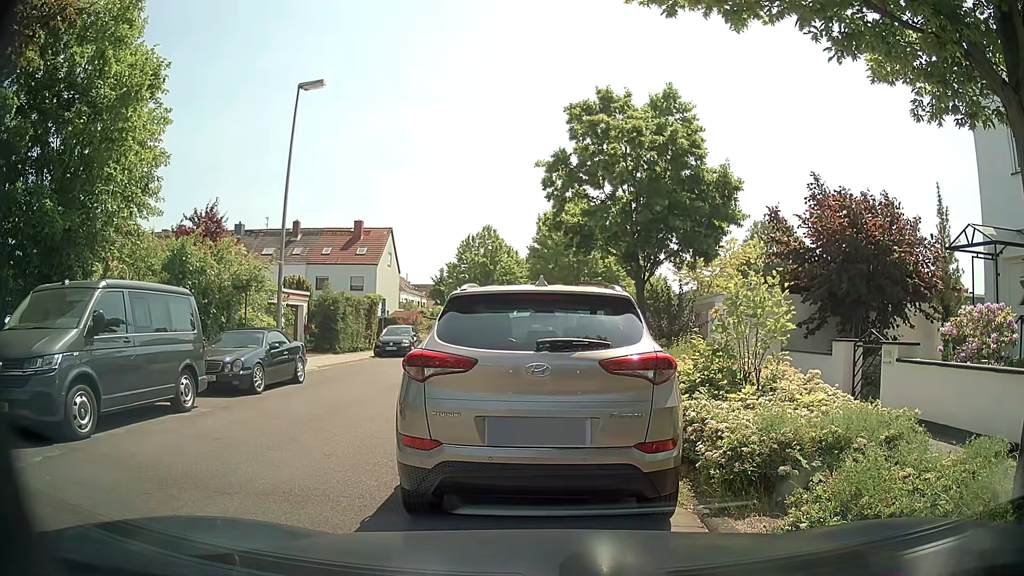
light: Day
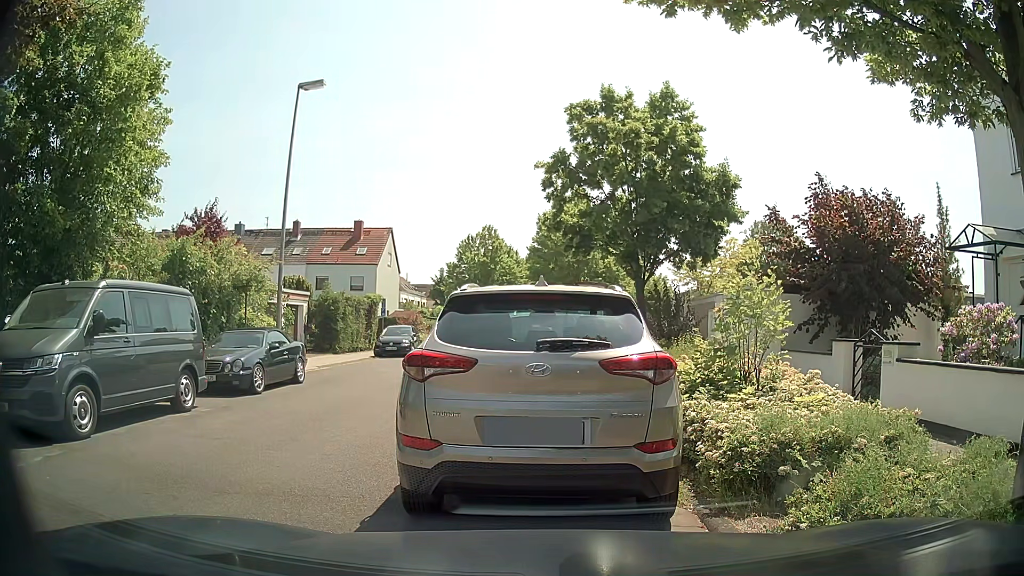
(0.0, 0.0) m; 0°
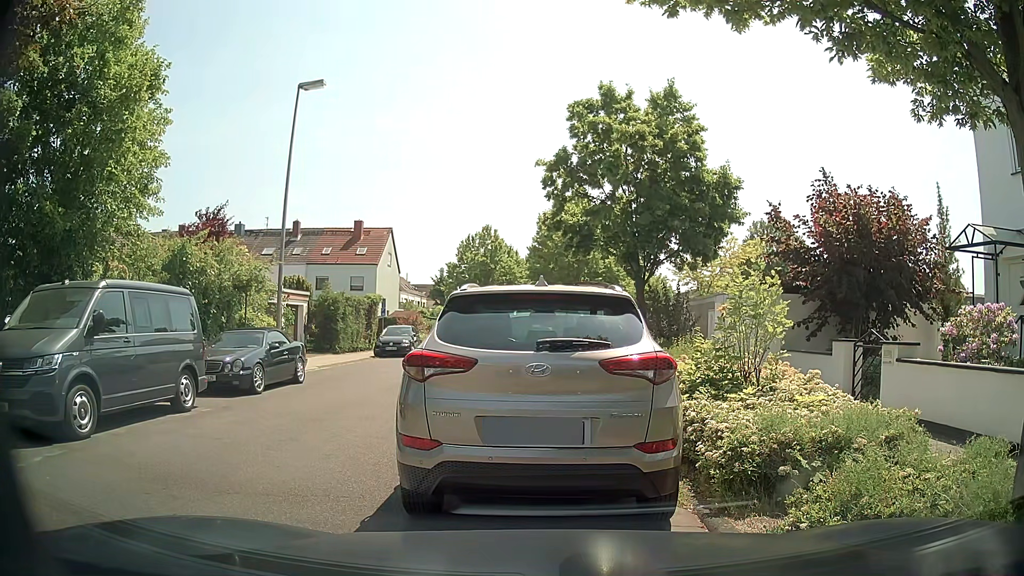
(0.0, 0.0) m; 0°
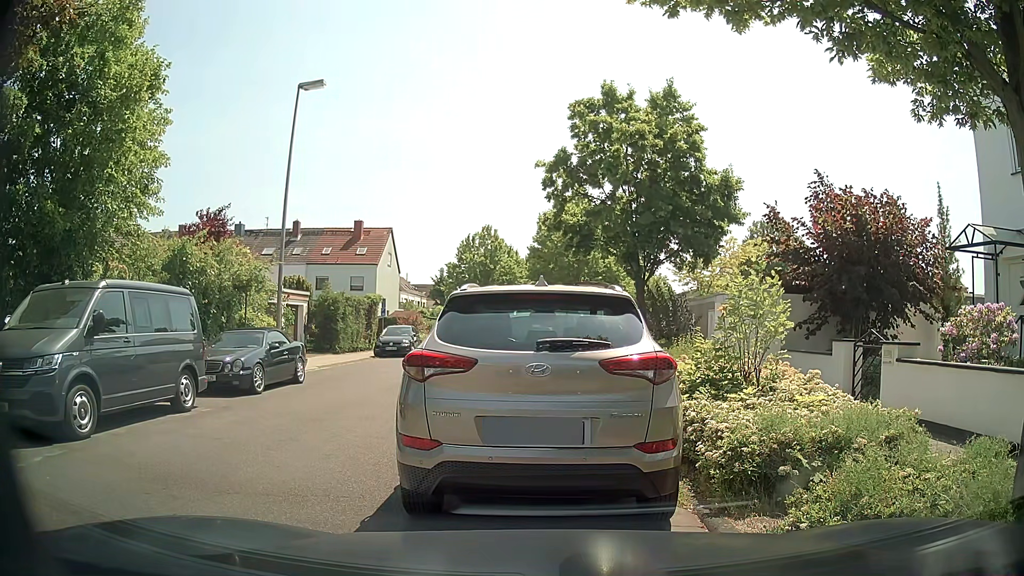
(0.0, 0.0) m; 0°
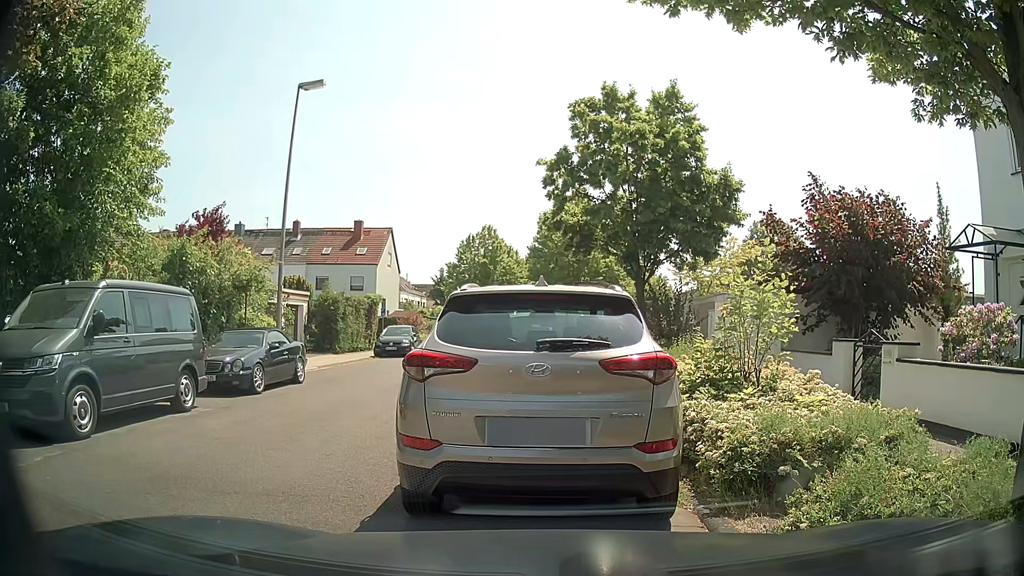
(0.0, 0.0) m; 0°
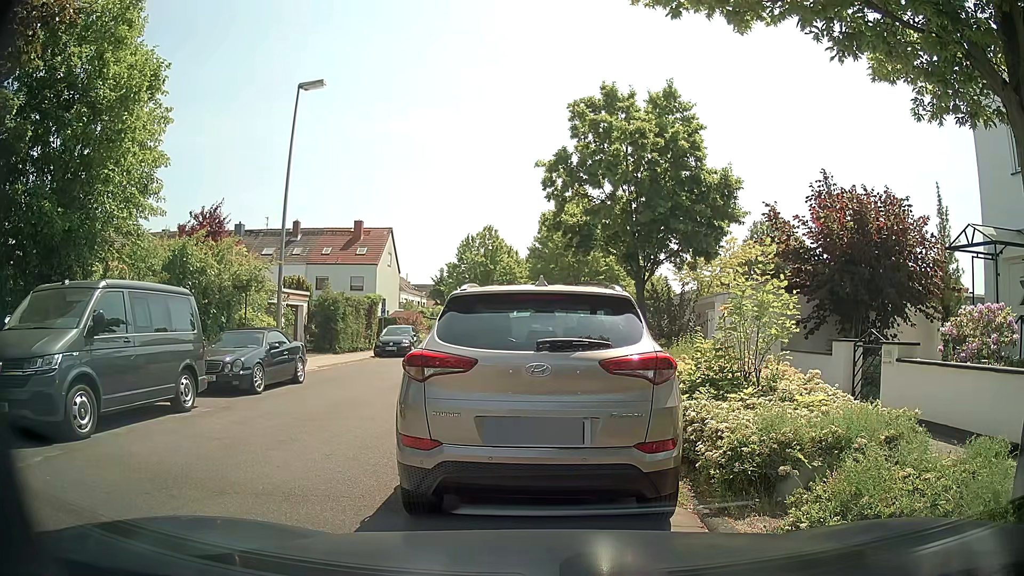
(0.0, 0.0) m; 0°
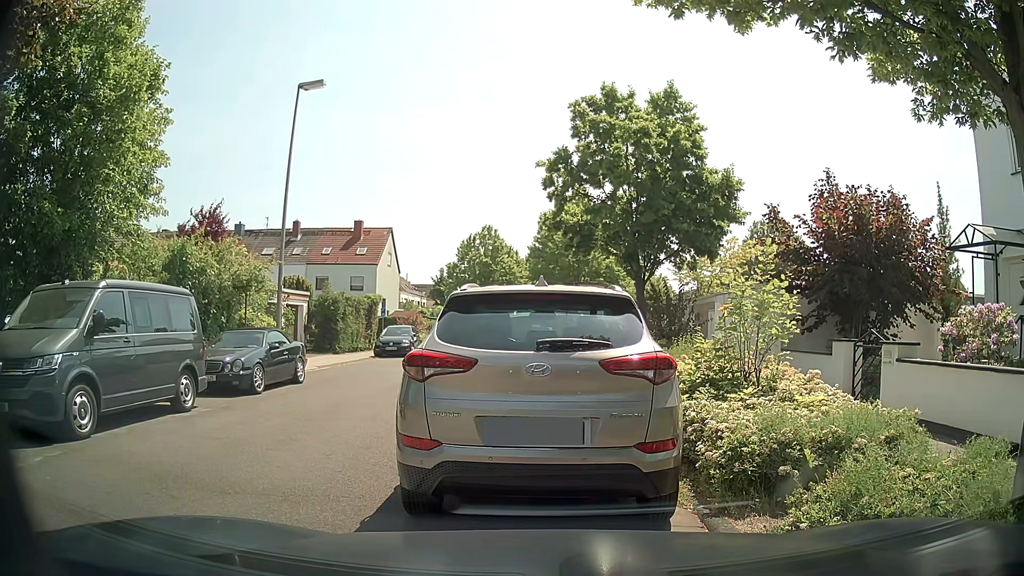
(0.0, 0.0) m; 0°
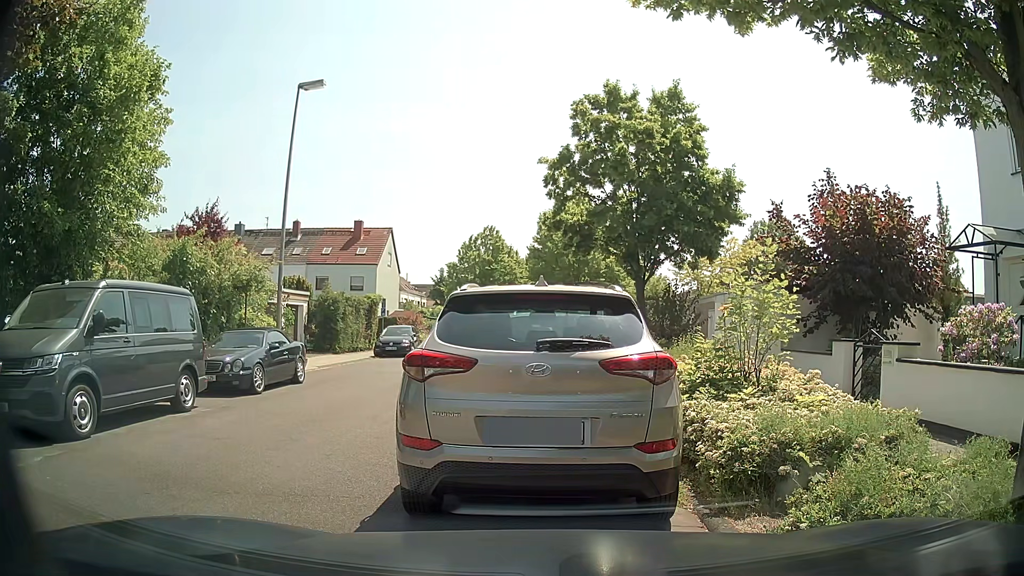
(0.0, 0.0) m; 0°
